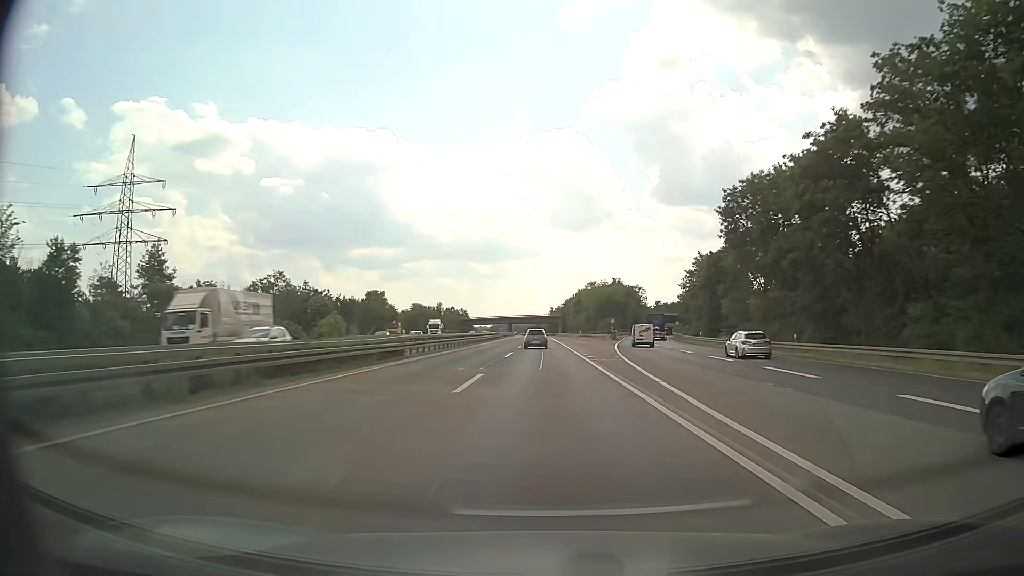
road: motorway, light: Day
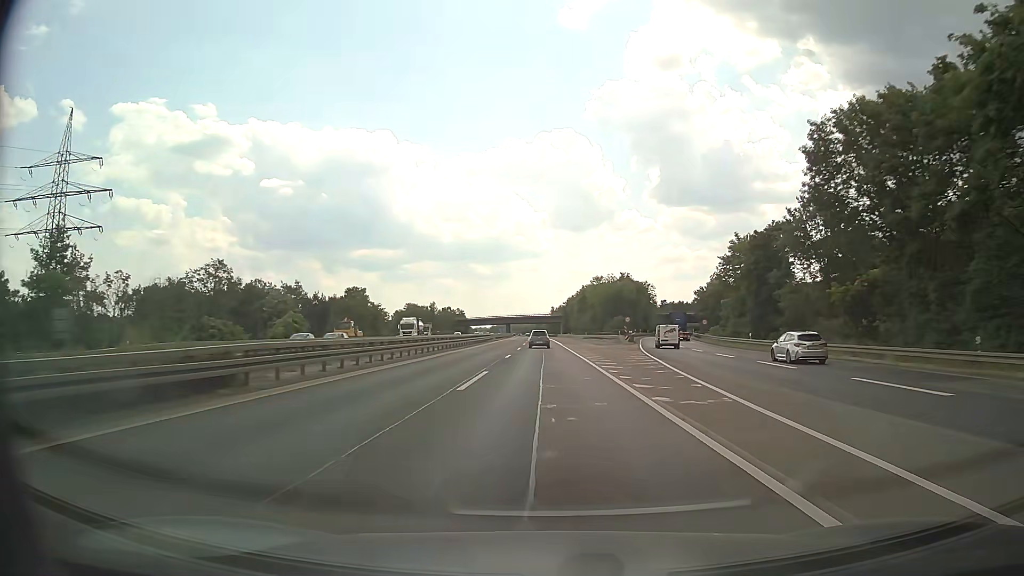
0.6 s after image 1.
(0.0, +18.5) m; 0°
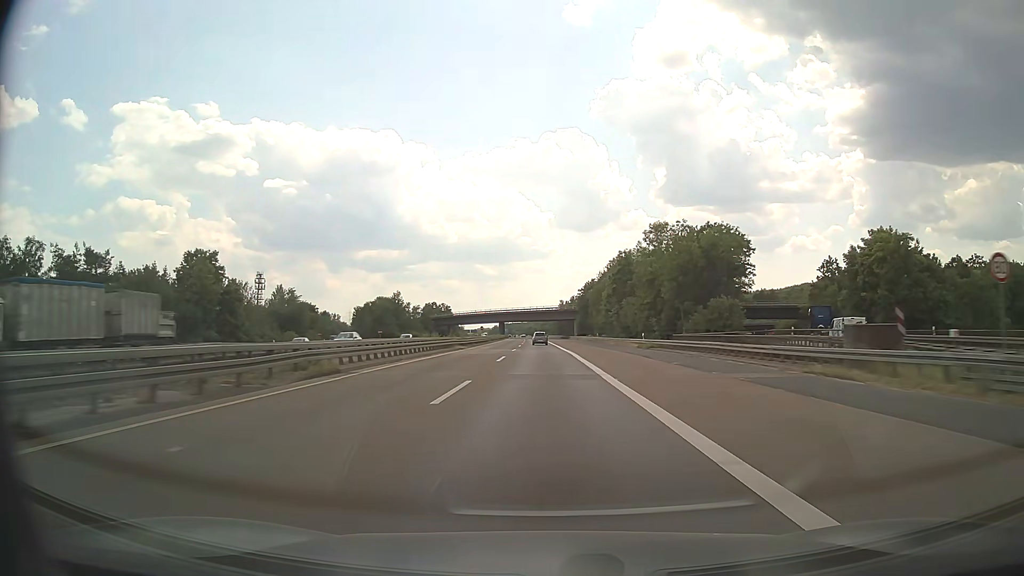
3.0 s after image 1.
(-0.3, +74.3) m; -1°
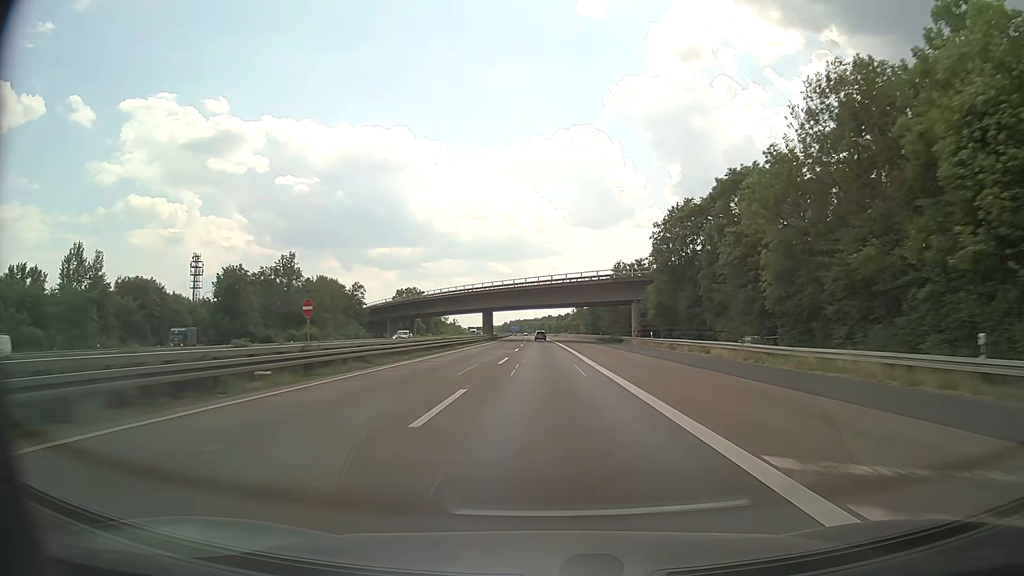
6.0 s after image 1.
(-1.0, +93.8) m; -1°
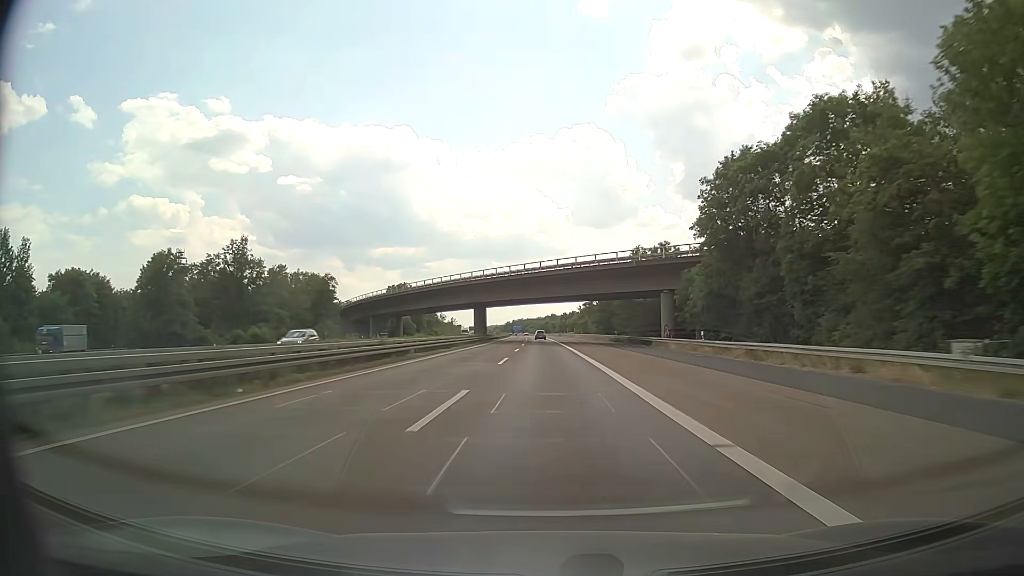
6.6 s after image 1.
(0.0, +18.9) m; 0°
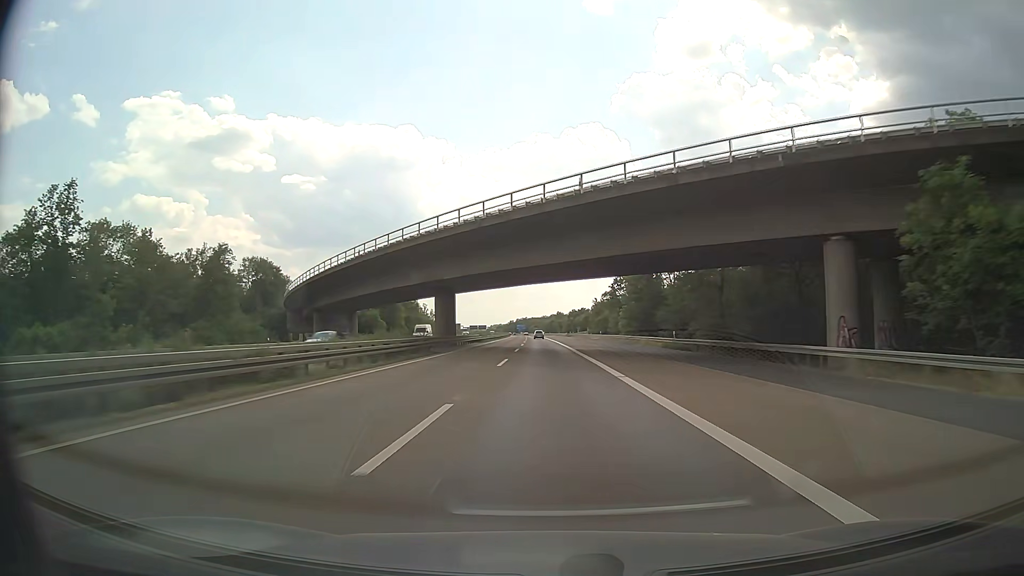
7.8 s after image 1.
(-0.1, +37.9) m; 0°
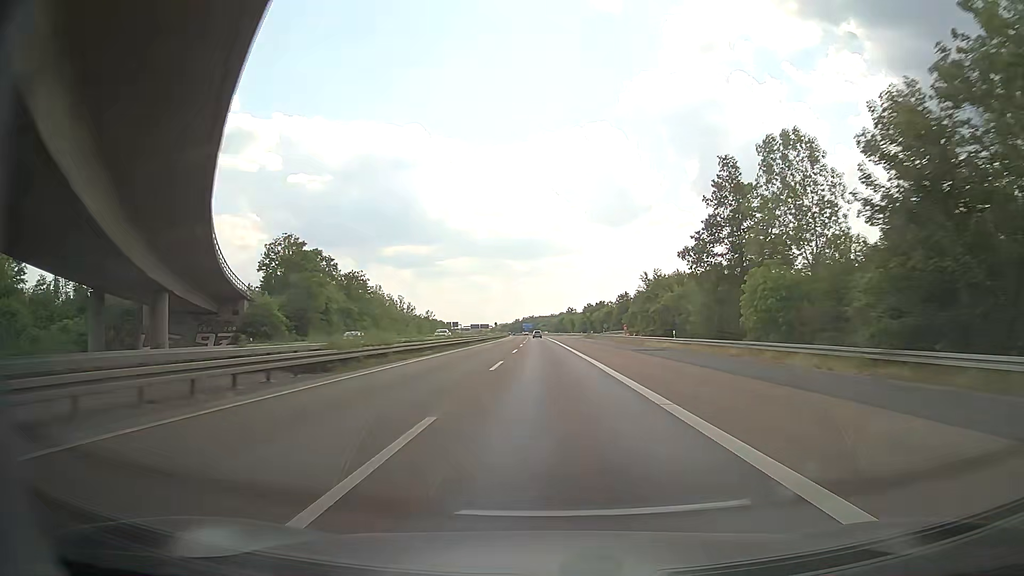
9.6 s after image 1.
(-0.3, +57.0) m; 0°
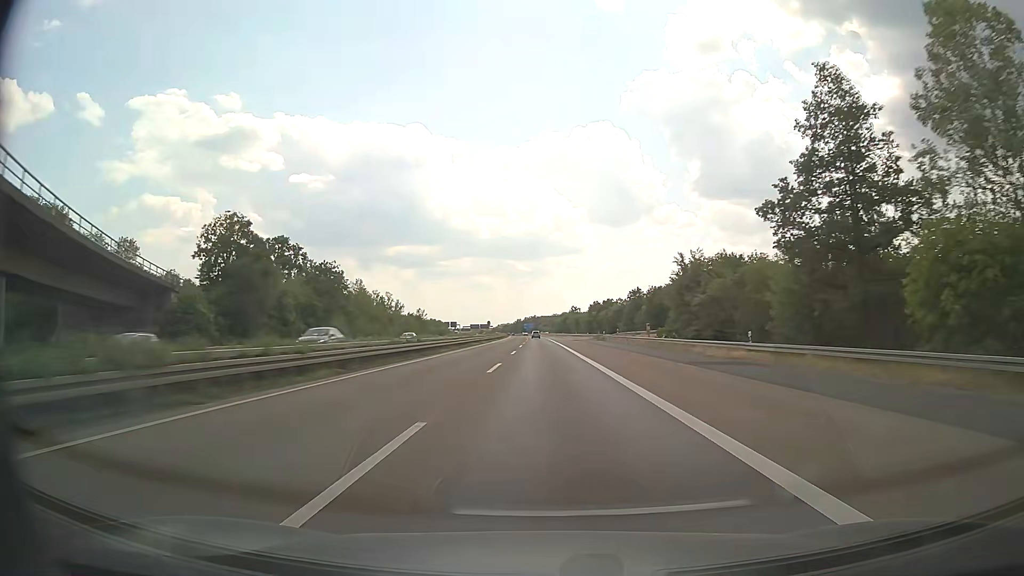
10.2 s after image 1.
(-0.1, +19.1) m; -1°
